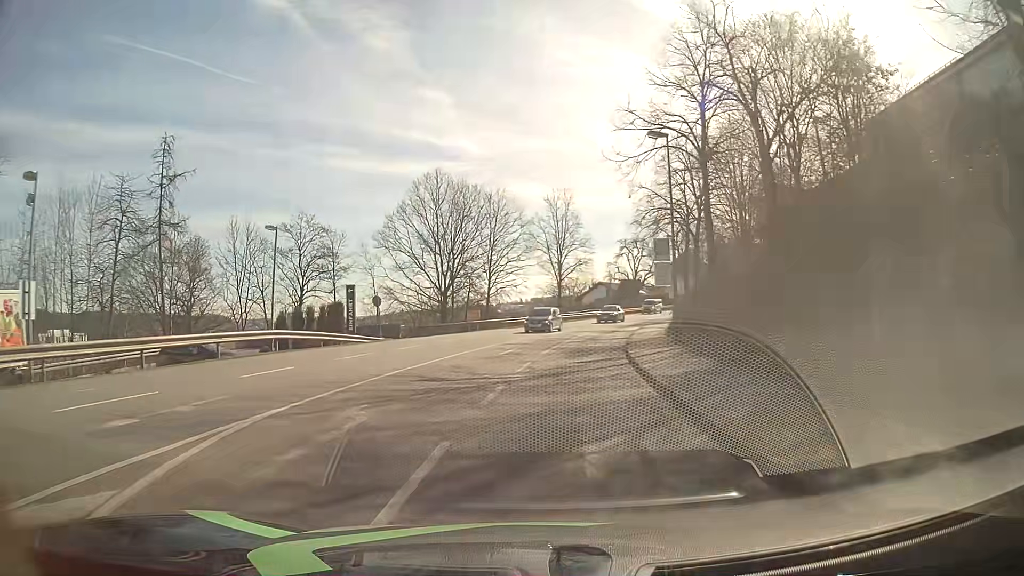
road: tertiary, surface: asphalt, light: Day
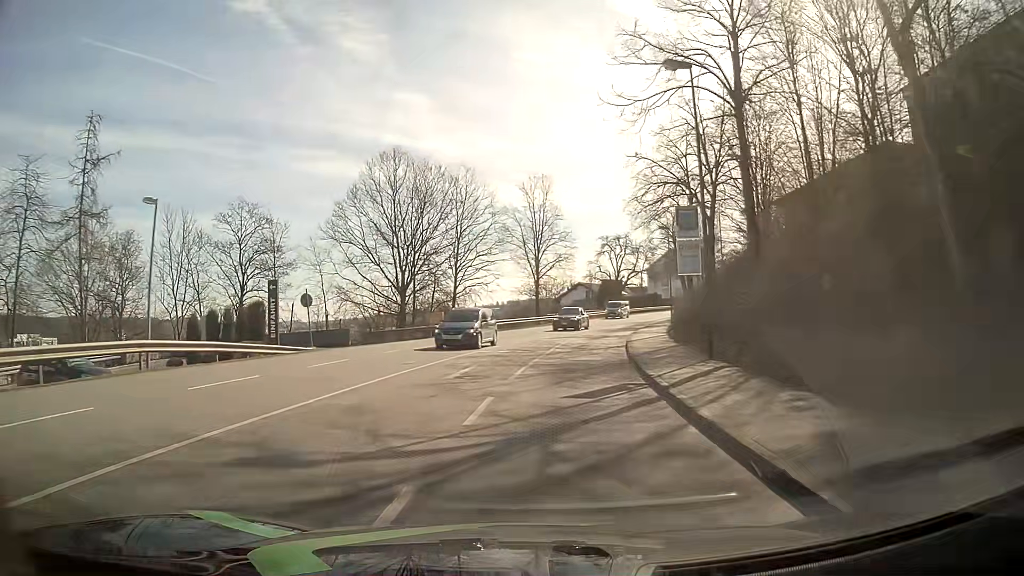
(+0.2, +7.8) m; +2°
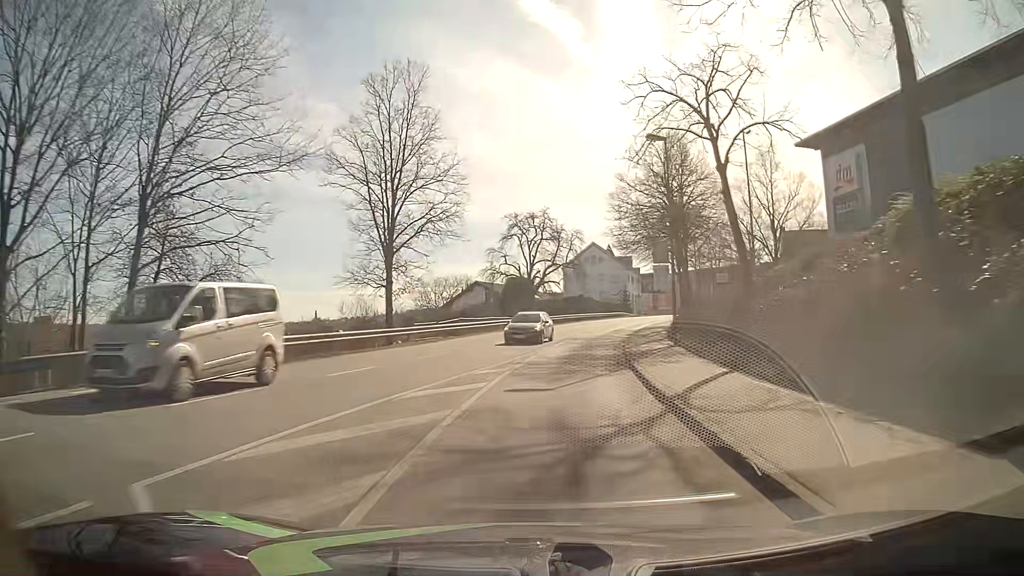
(+2.2, +31.0) m; +8°
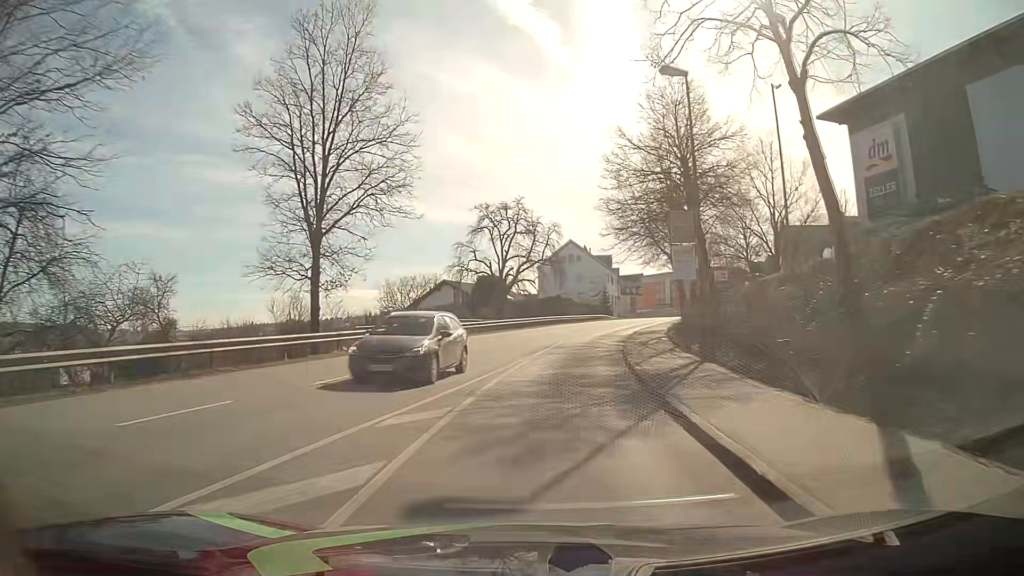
(+0.1, +7.7) m; +2°
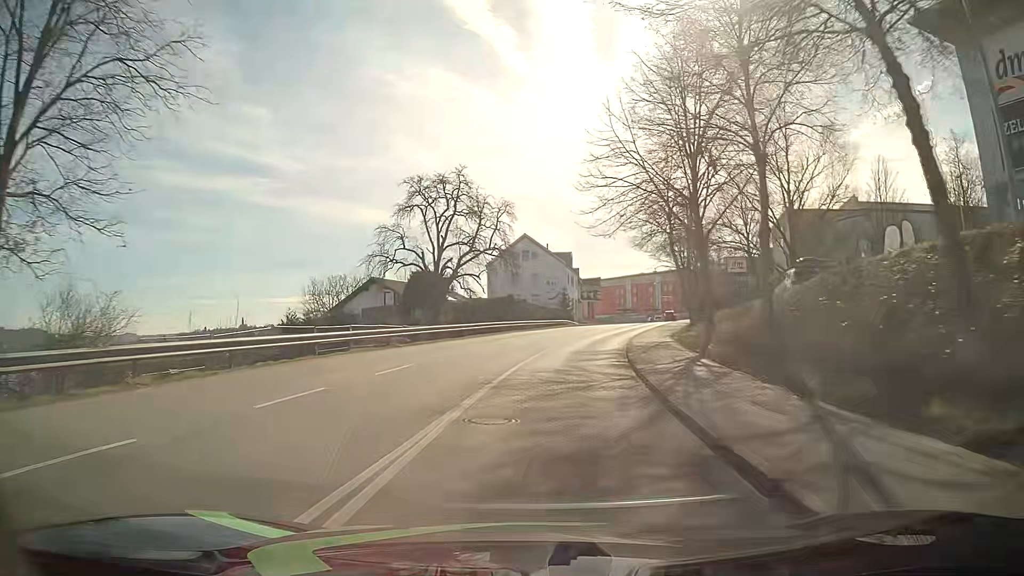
(+0.6, +15.2) m; +4°
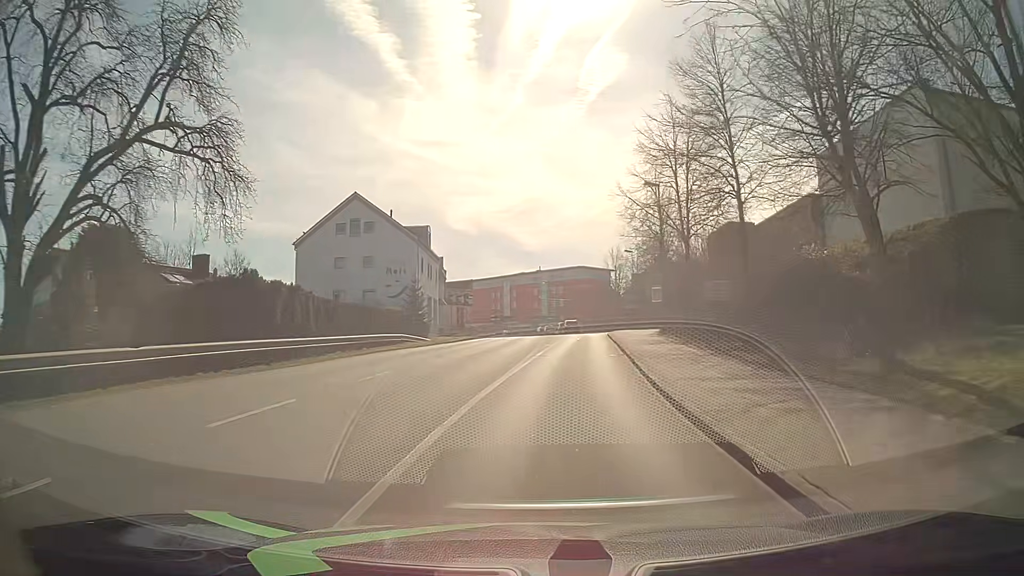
(+3.4, +36.8) m; +11°
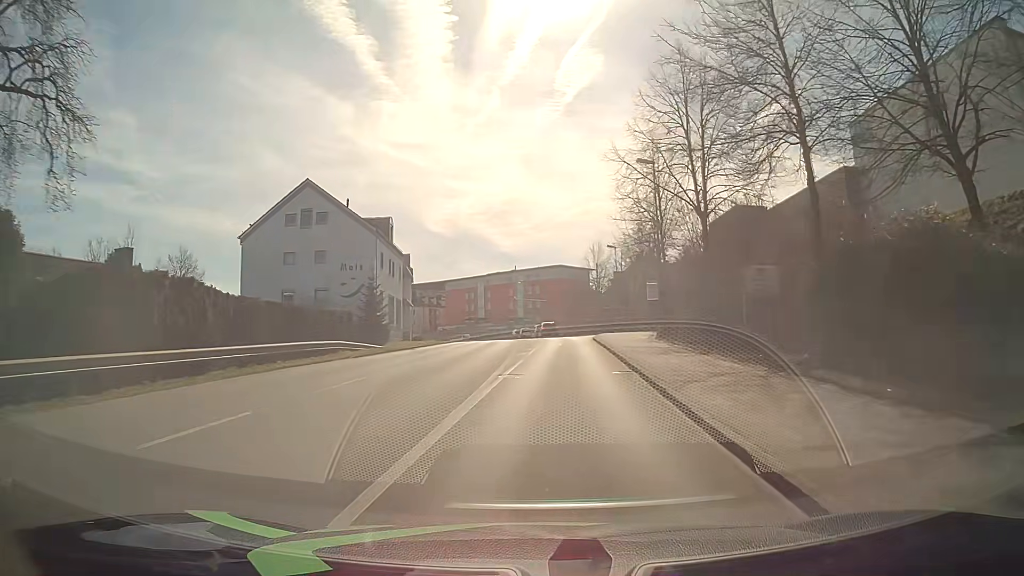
(+0.2, +7.2) m; +2°
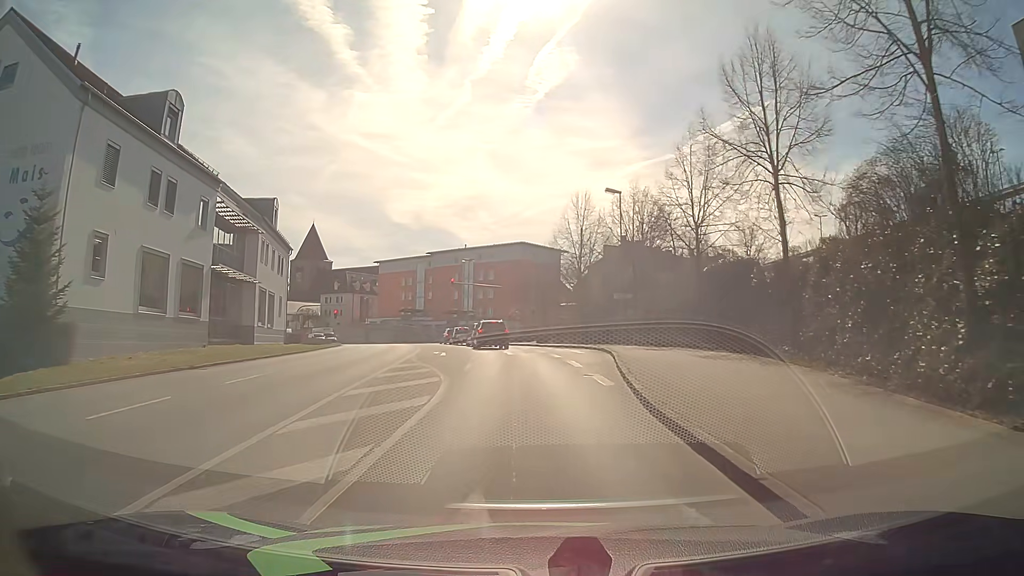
(+1.5, +33.9) m; +4°
(0, +10) (0, +20) (-1, +30) (-2, +40) (-4, +50) (-7, +59) (-9, +69) (-13, +78) (-17, +87) (-22, +96) m
